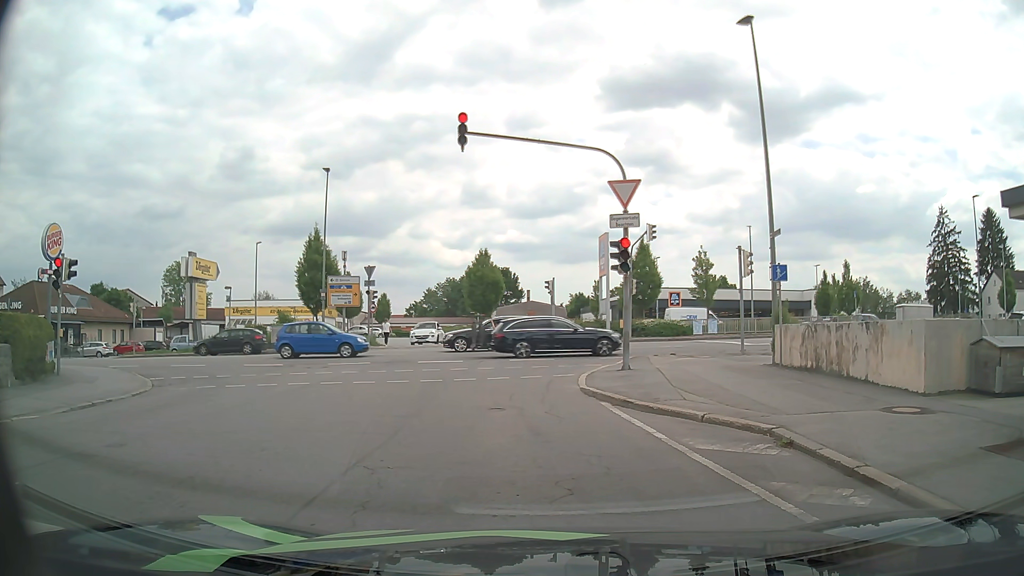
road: residential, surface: asphalt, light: Day
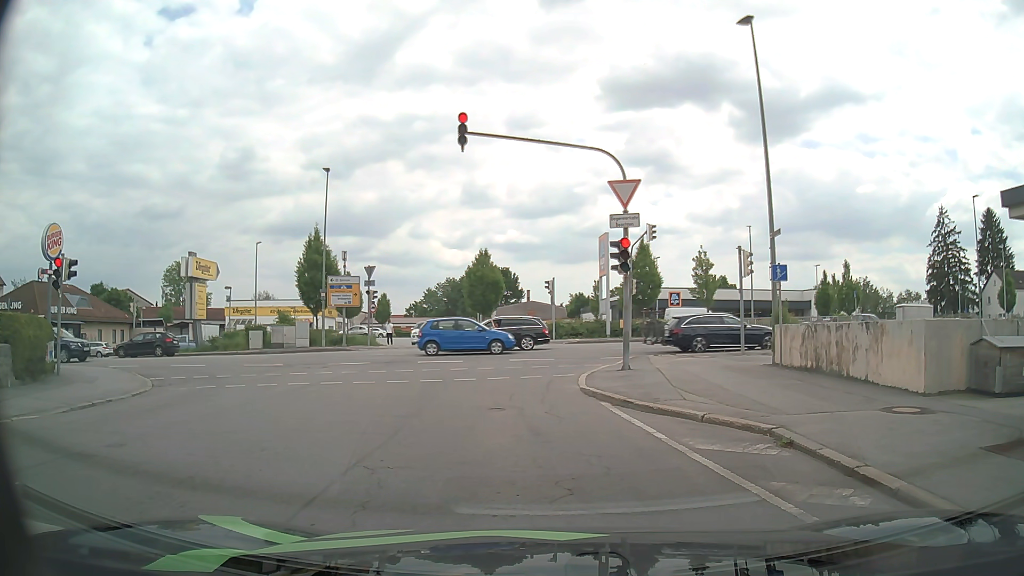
(0.0, 0.0) m; 0°
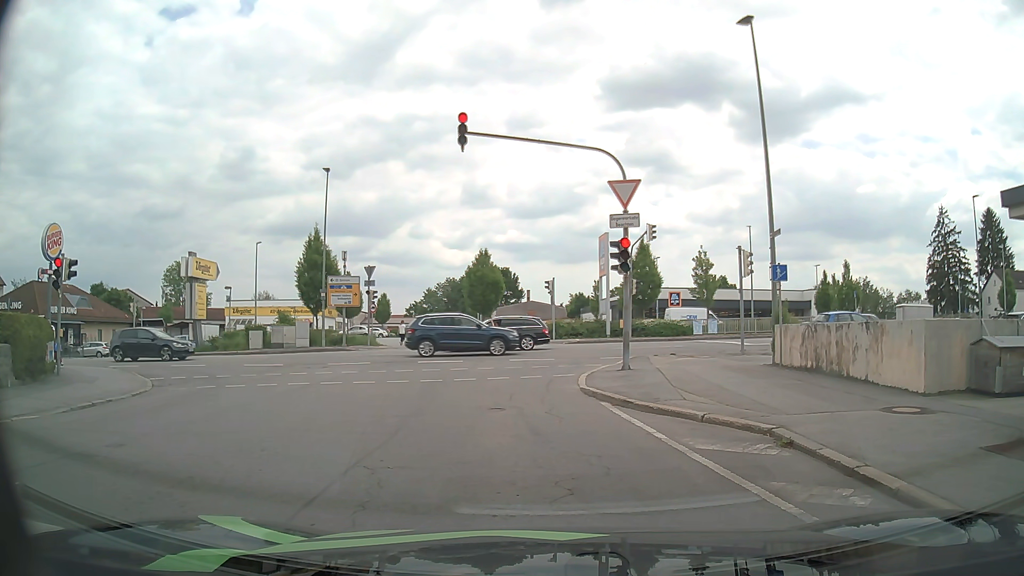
(0.0, 0.0) m; 0°
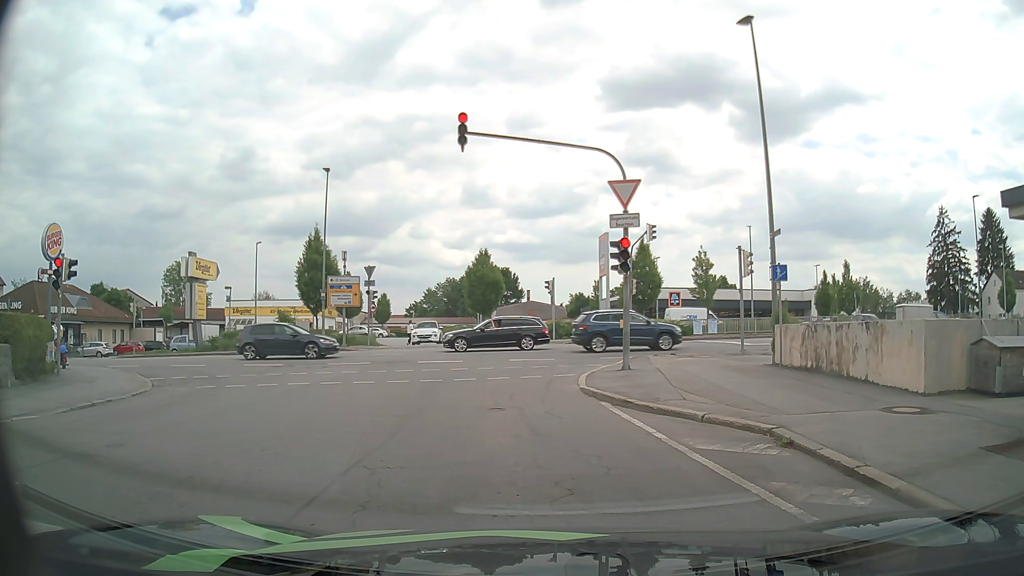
(0.0, 0.0) m; 0°
(0, +10) (0, +20) (+6, +28) (+15, +30) (+25, +31) (+35, +31) (+45, +32) (+55, +32) (+65, +32) (+75, +32) m
